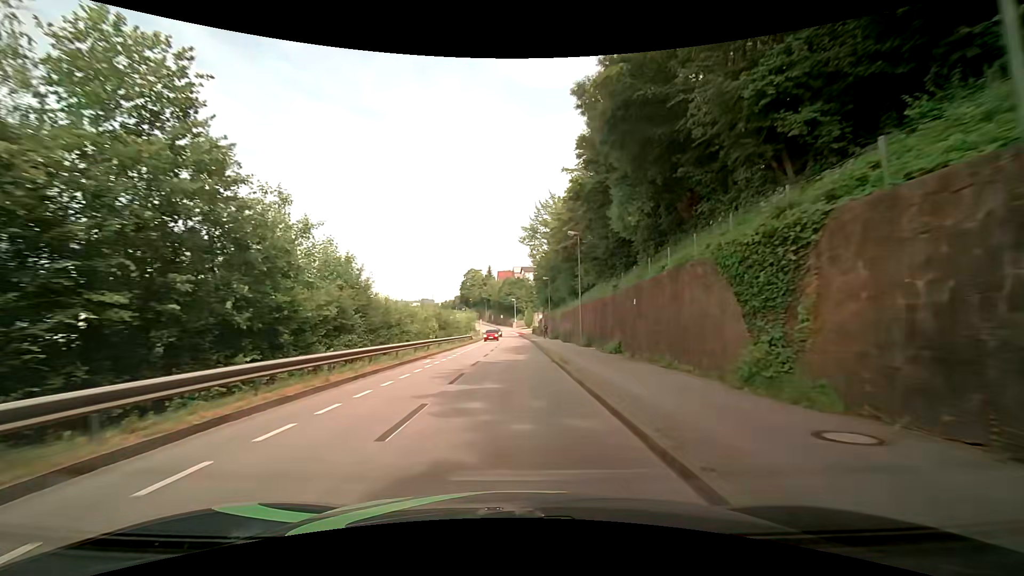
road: residential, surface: asphalt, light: Day
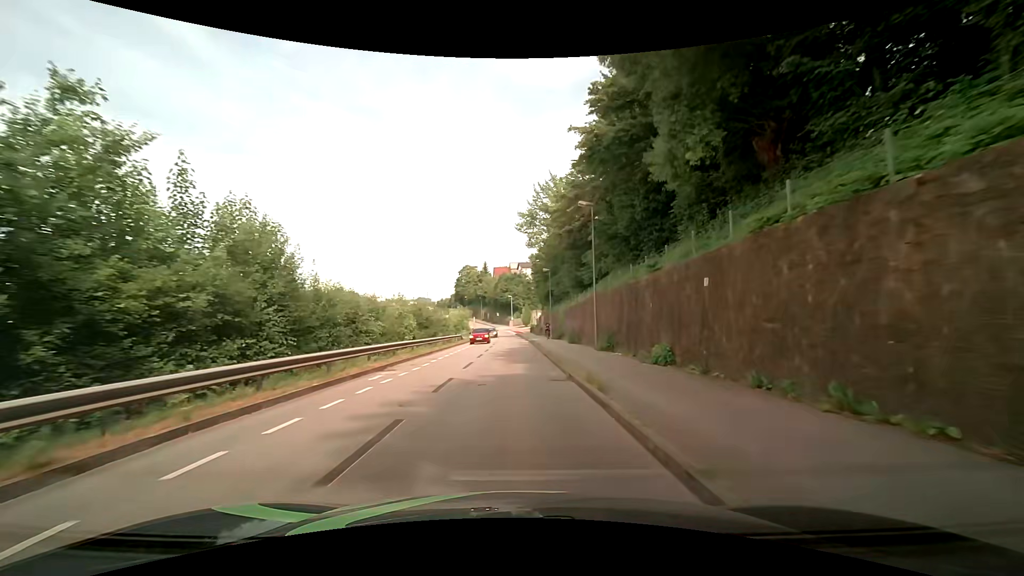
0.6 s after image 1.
(0.0, +7.7) m; 0°
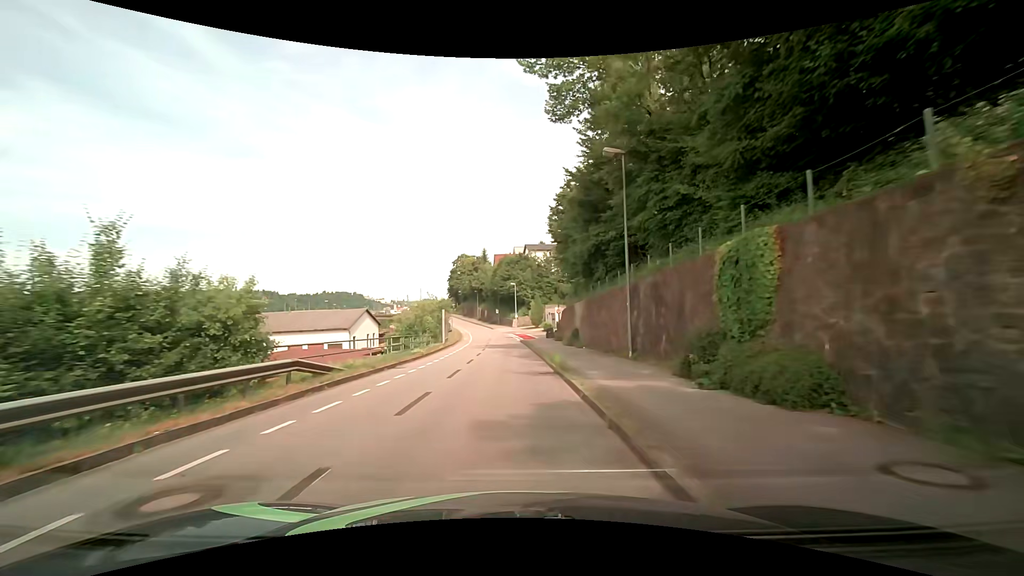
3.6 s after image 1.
(+0.1, +38.4) m; 0°
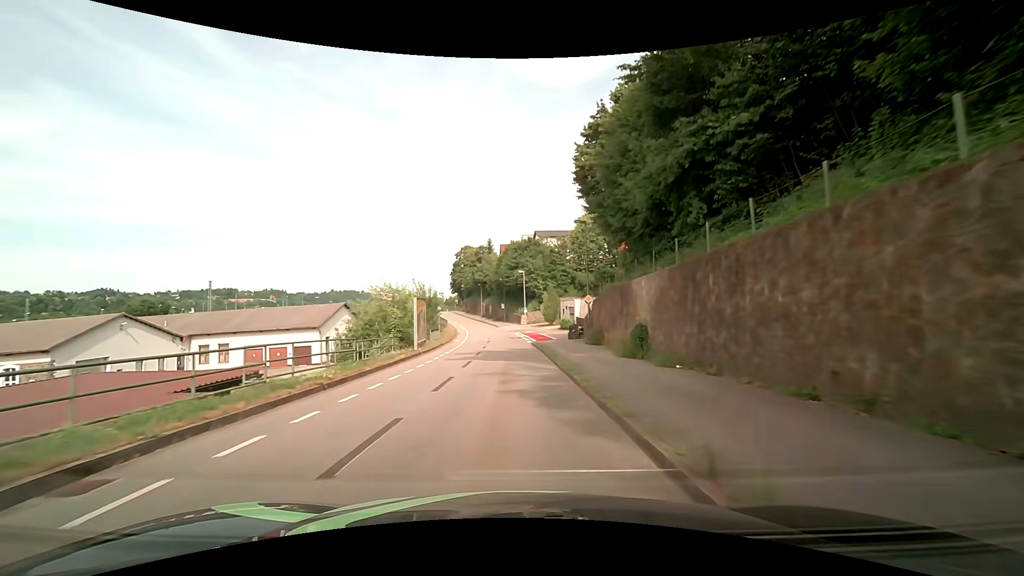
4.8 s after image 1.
(-0.3, +15.3) m; -1°
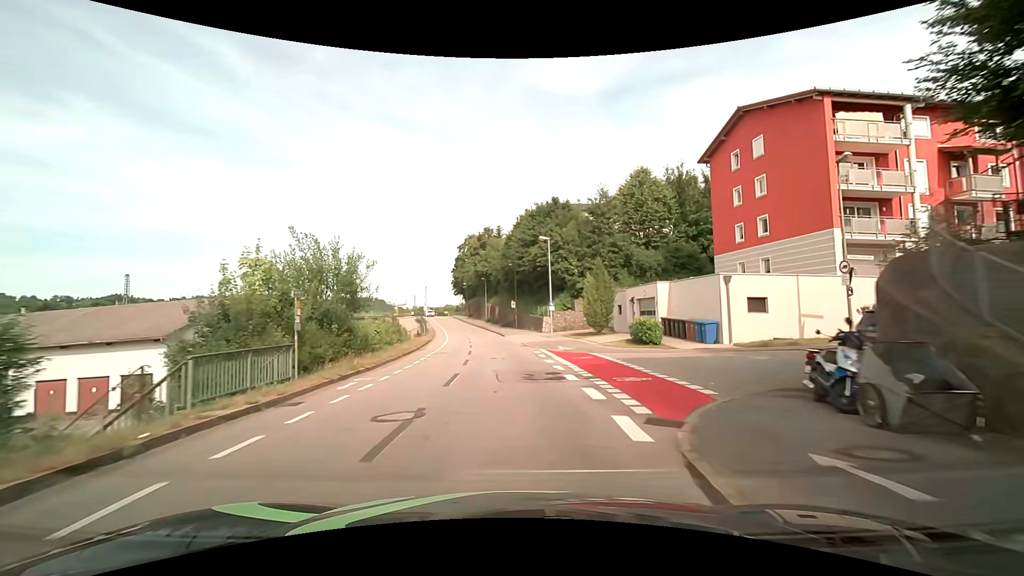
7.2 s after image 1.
(-0.6, +30.5) m; -2°
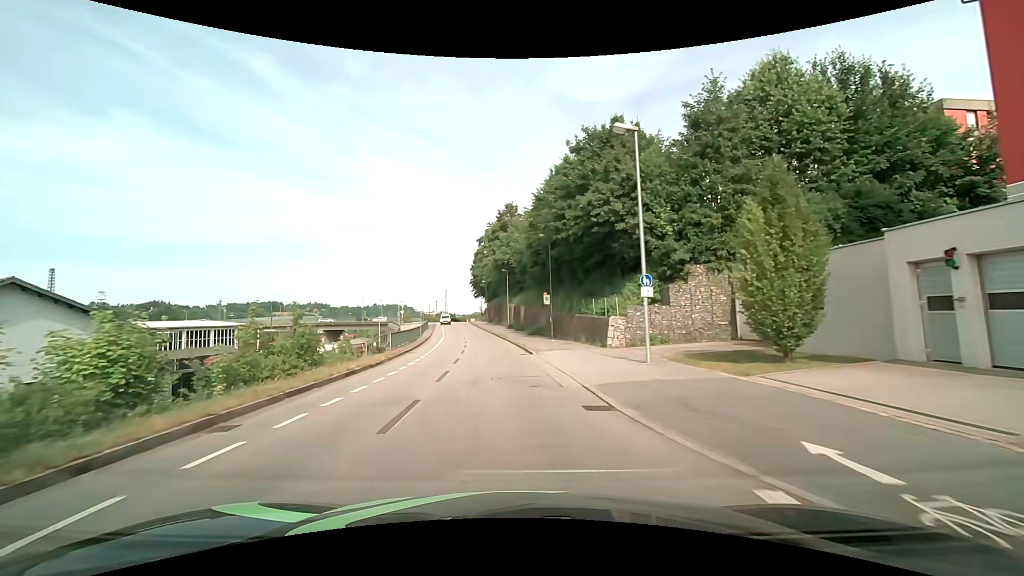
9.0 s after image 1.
(-0.5, +22.6) m; -3°
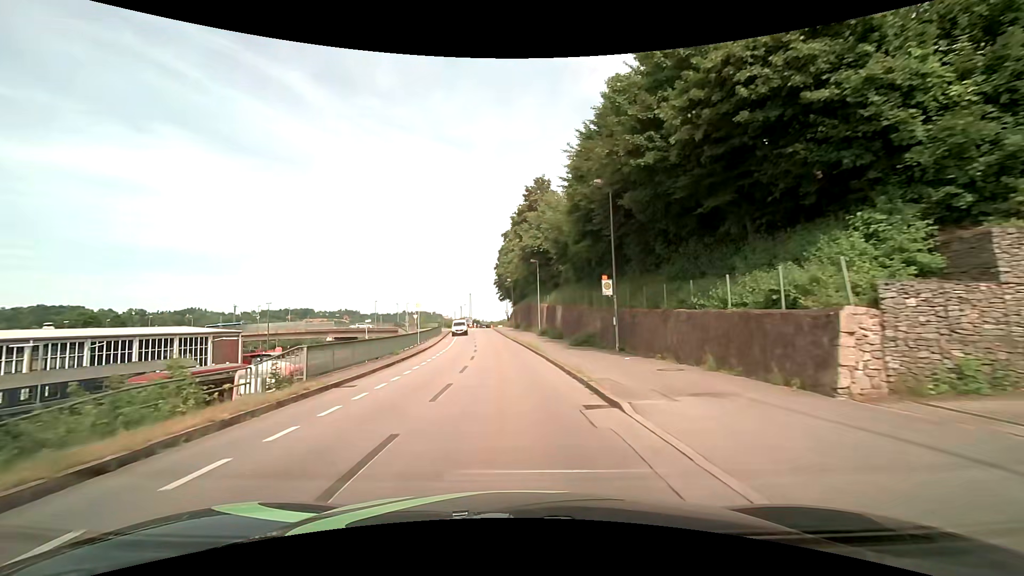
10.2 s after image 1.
(-0.5, +15.0) m; -3°
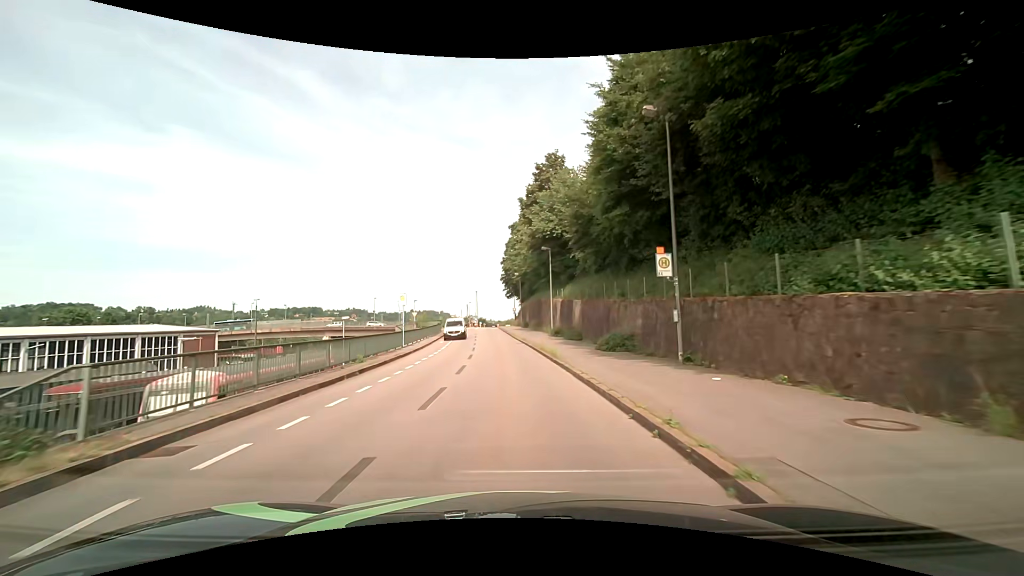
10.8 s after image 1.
(-0.1, +7.5) m; -1°
